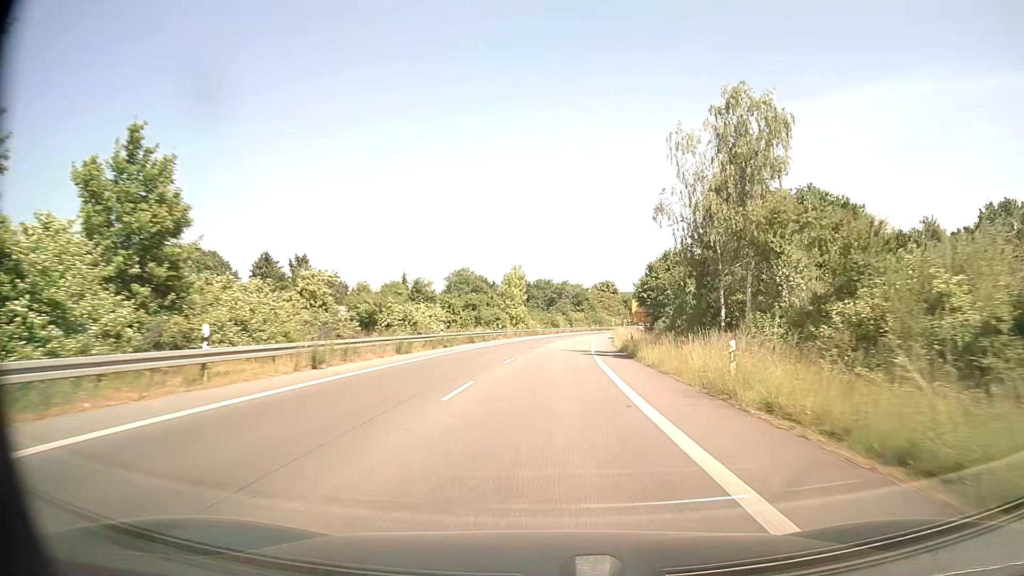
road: secondary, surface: asphalt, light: Day
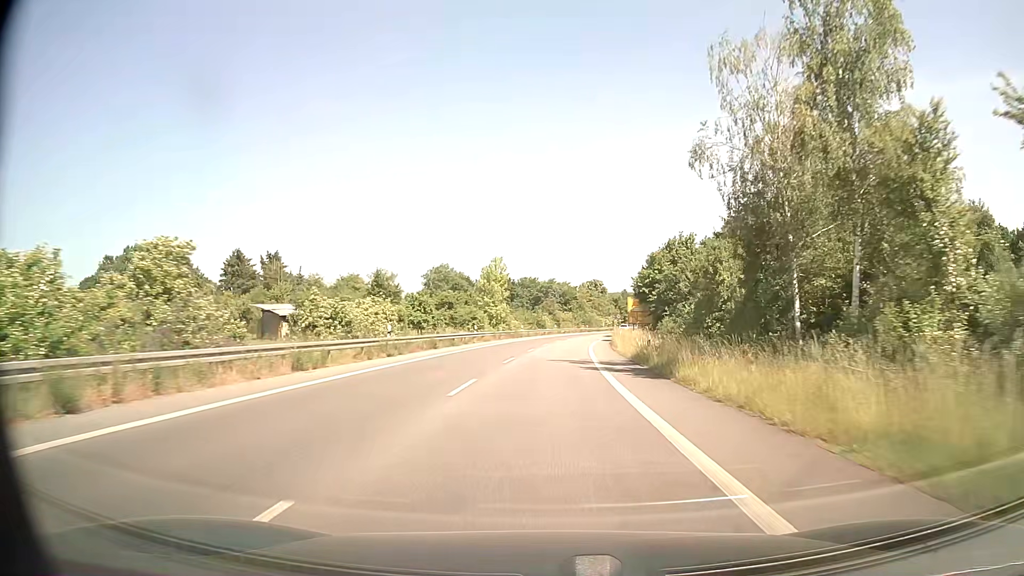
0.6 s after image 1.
(+0.1, +11.0) m; +1°
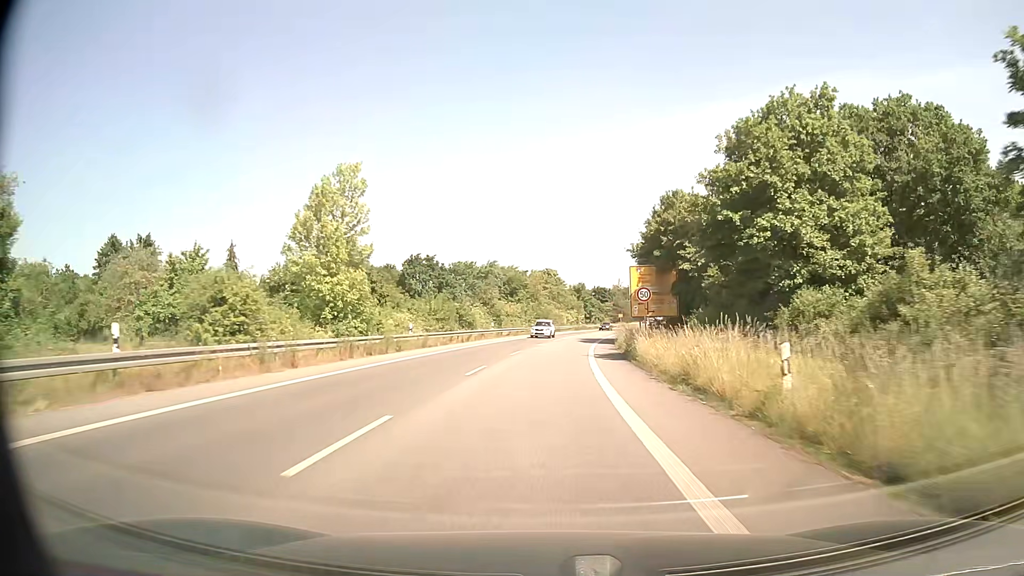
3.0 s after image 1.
(+1.7, +43.2) m; +4°
